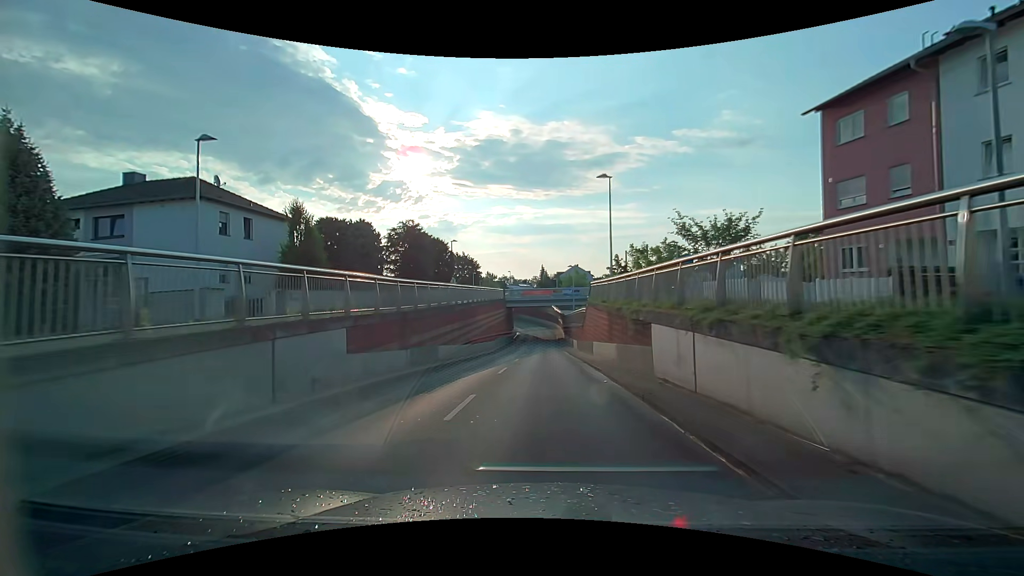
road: unclassified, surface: asphalt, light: Day
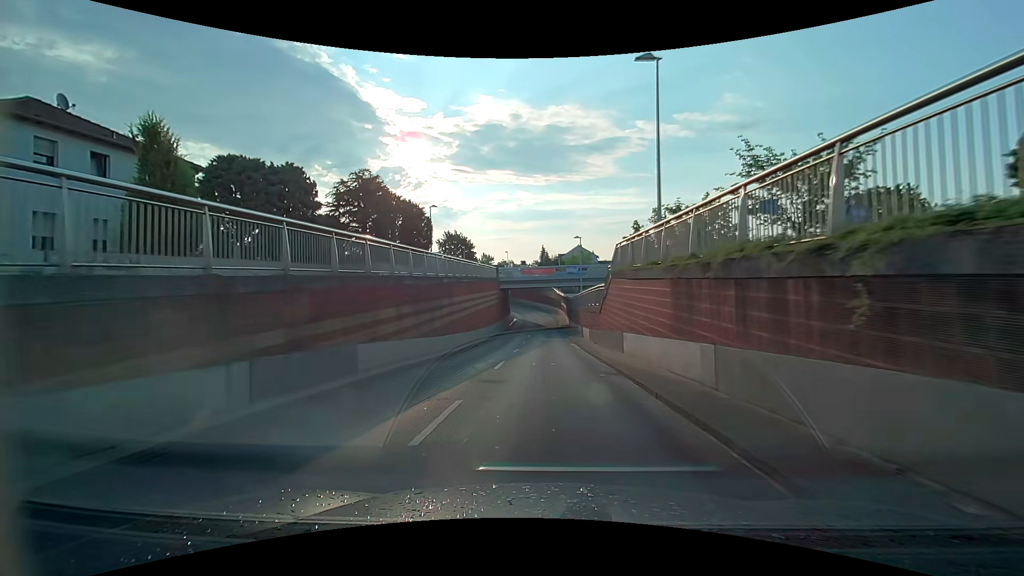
(0.0, +11.0) m; 0°
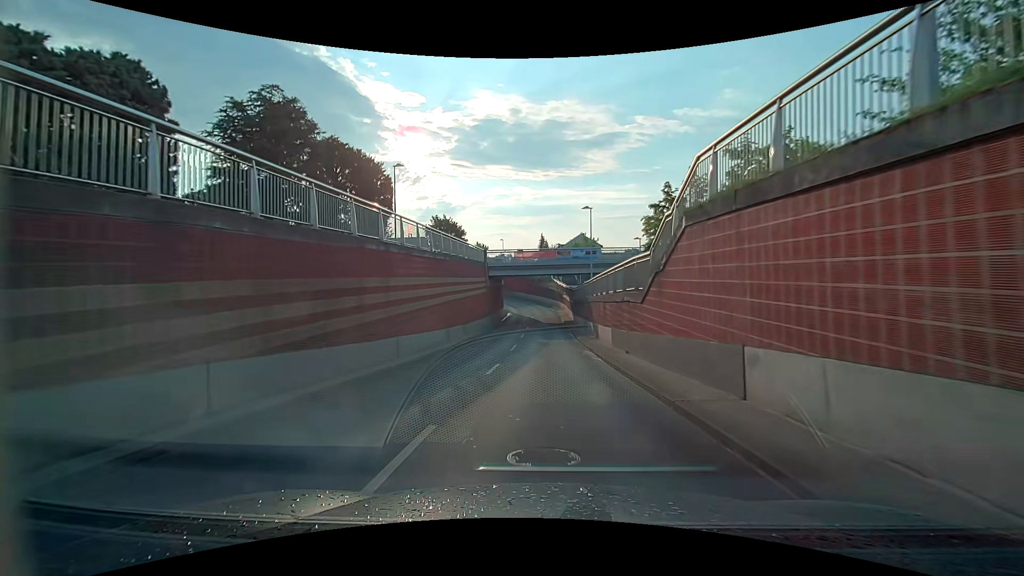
(0.0, +11.2) m; 0°
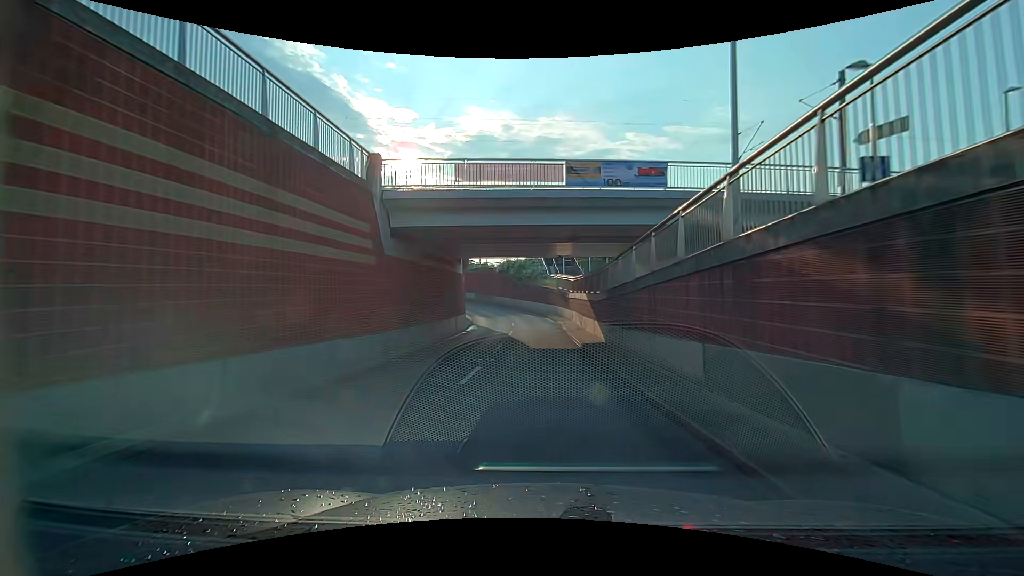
(+0.2, +29.3) m; 0°
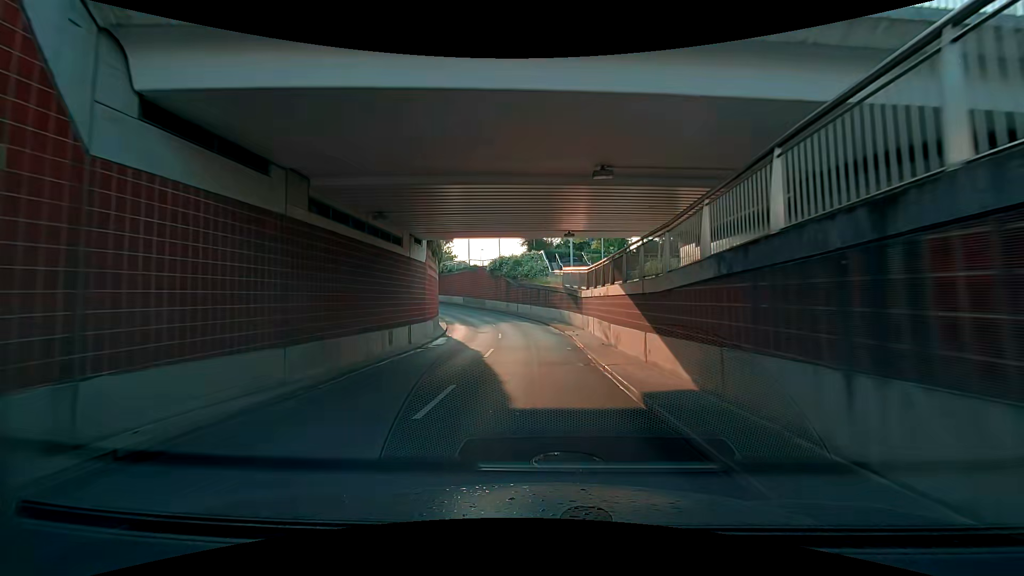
(+0.1, +11.9) m; 0°
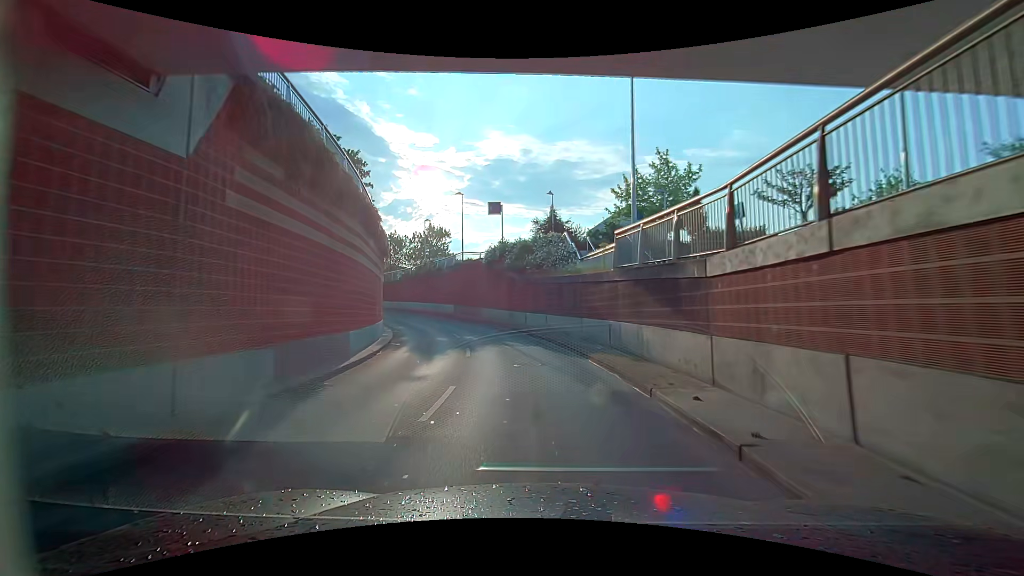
(+0.1, +18.1) m; -1°
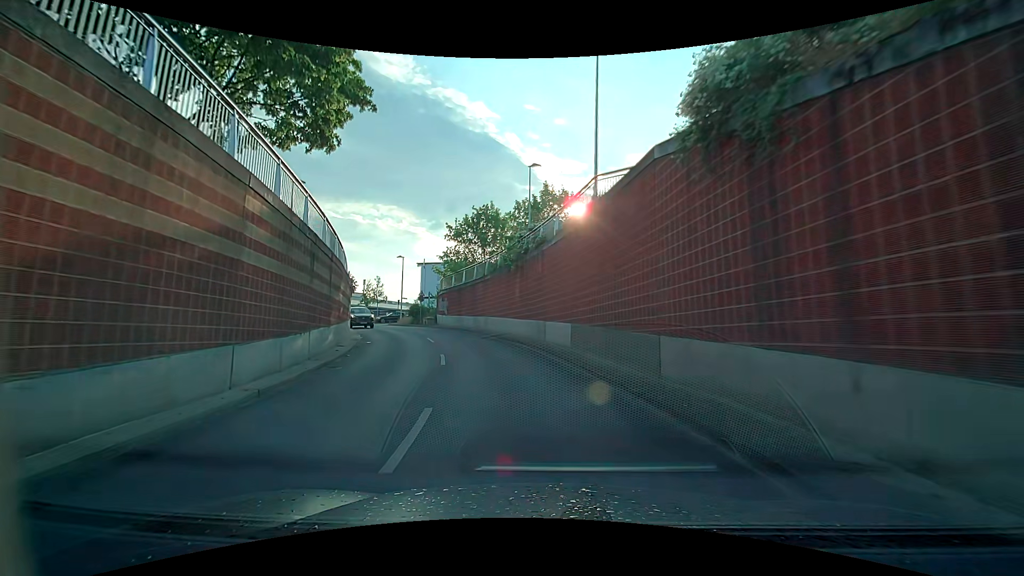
(-3.1, +28.9) m; -17°
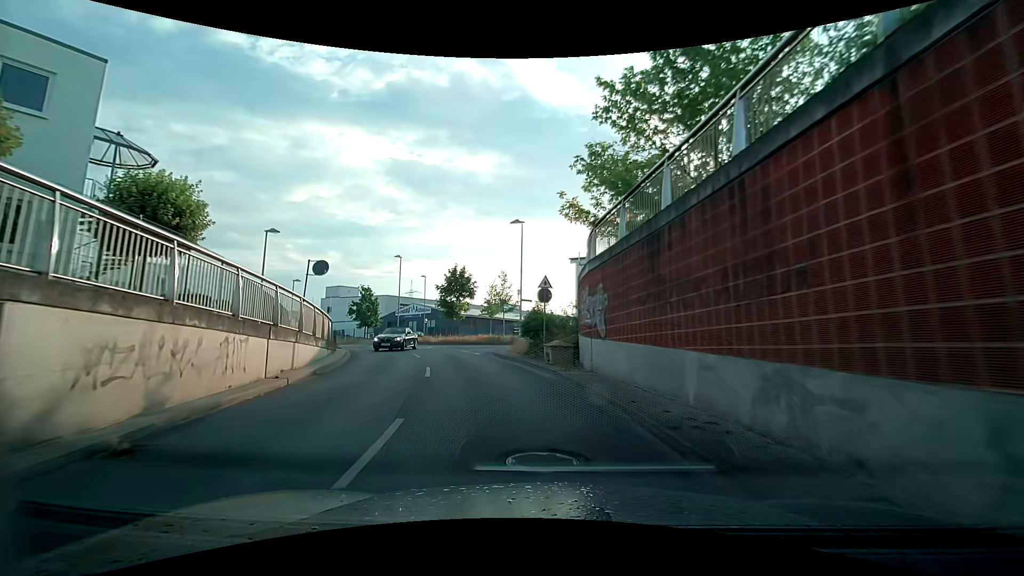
(-4.5, +27.2) m; -19°
(-1, +10) (-2, +20) (-6, +29) (-10, +38) (-15, +47) (-22, +54) (-29, +61) (-37, +67) (-46, +72) (-55, +77) m
